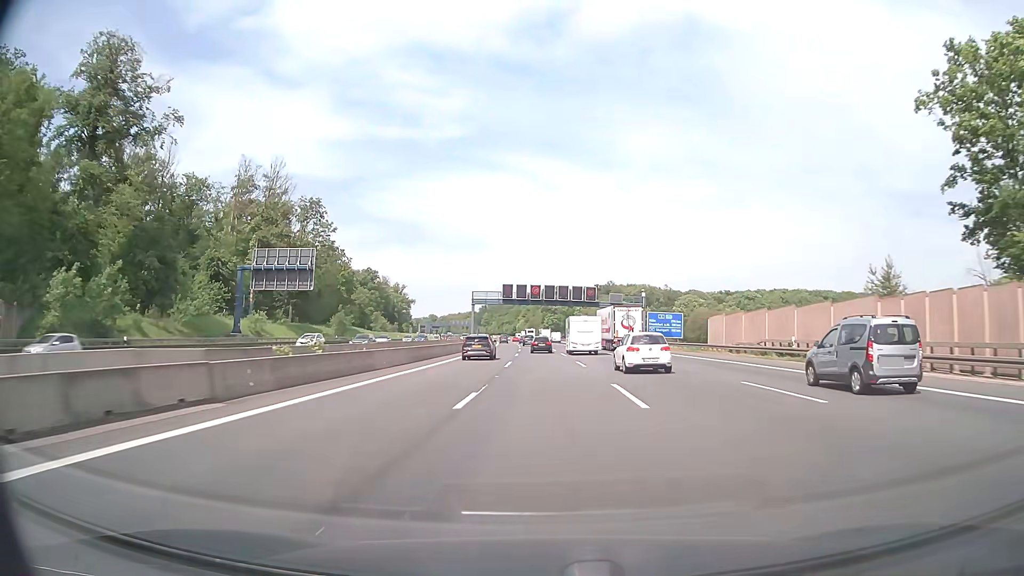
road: motorway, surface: asphalt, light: Day
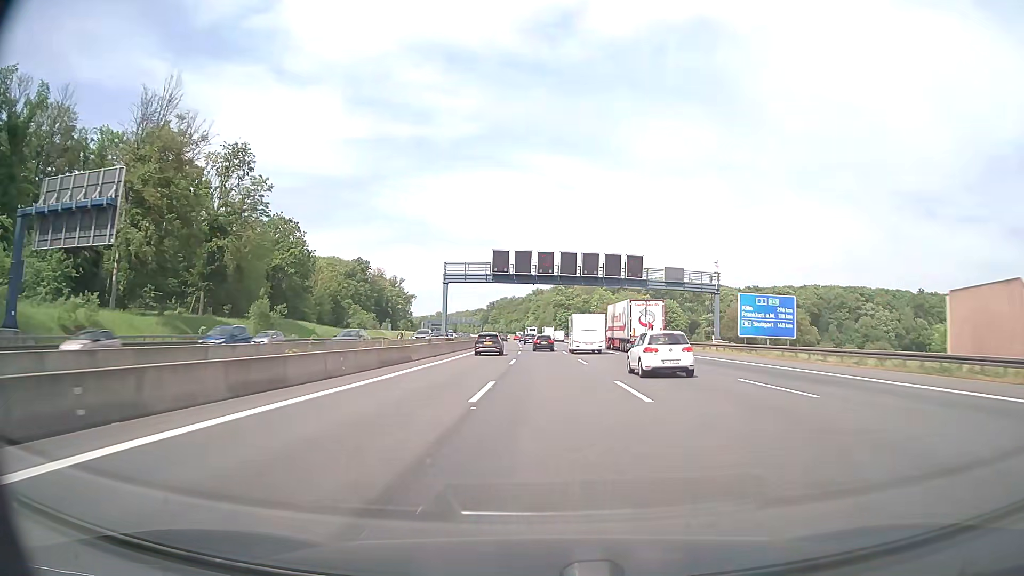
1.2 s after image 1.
(-0.3, +35.0) m; -1°
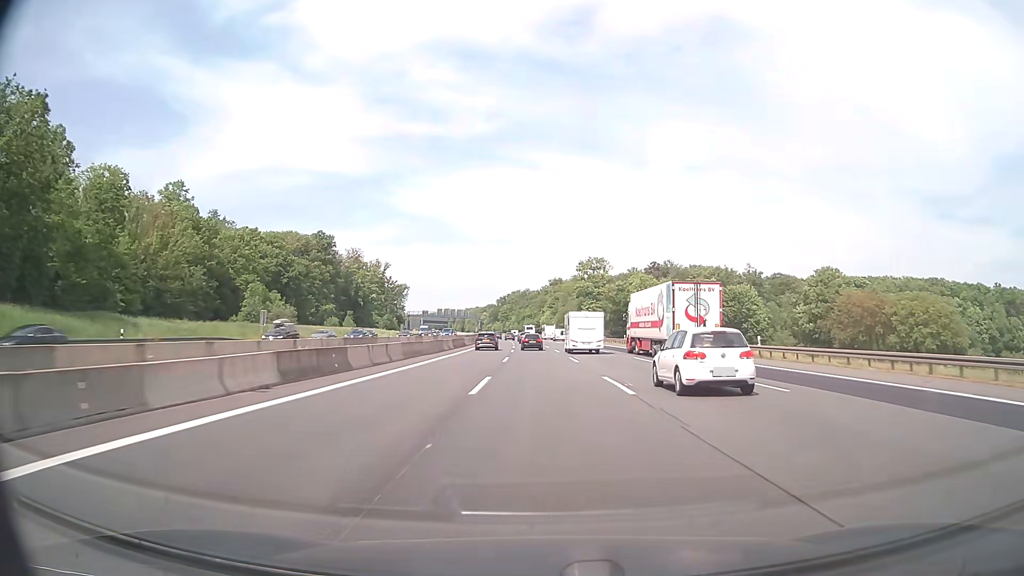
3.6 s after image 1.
(-1.0, +70.2) m; -2°
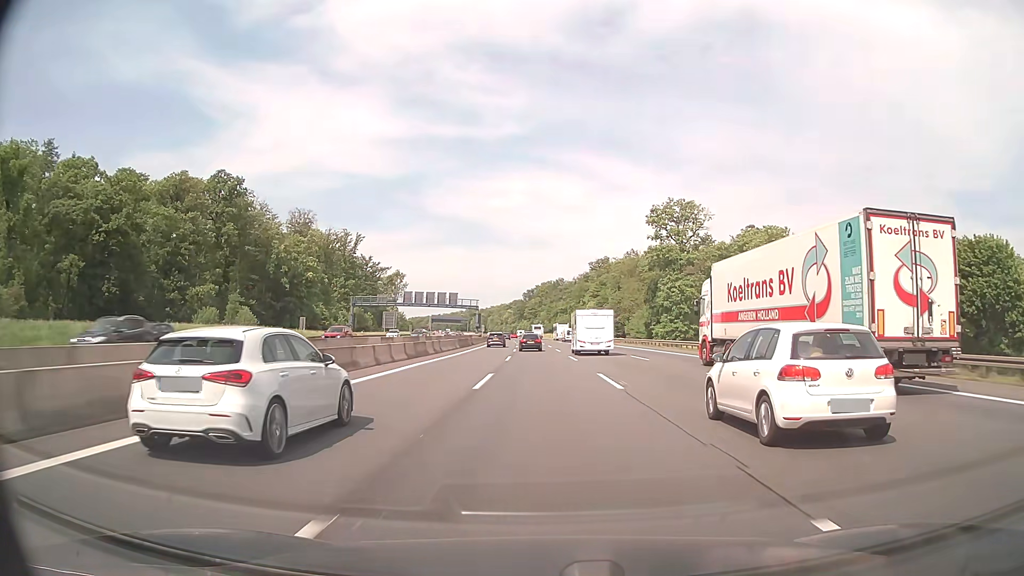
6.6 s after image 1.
(-2.2, +87.8) m; -3°
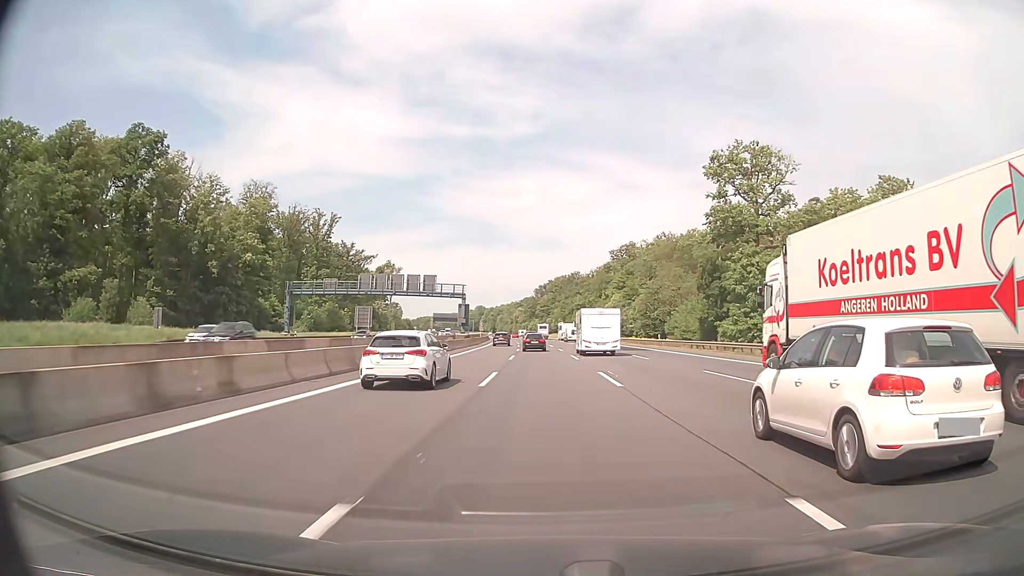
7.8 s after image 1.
(-0.3, +35.3) m; -1°
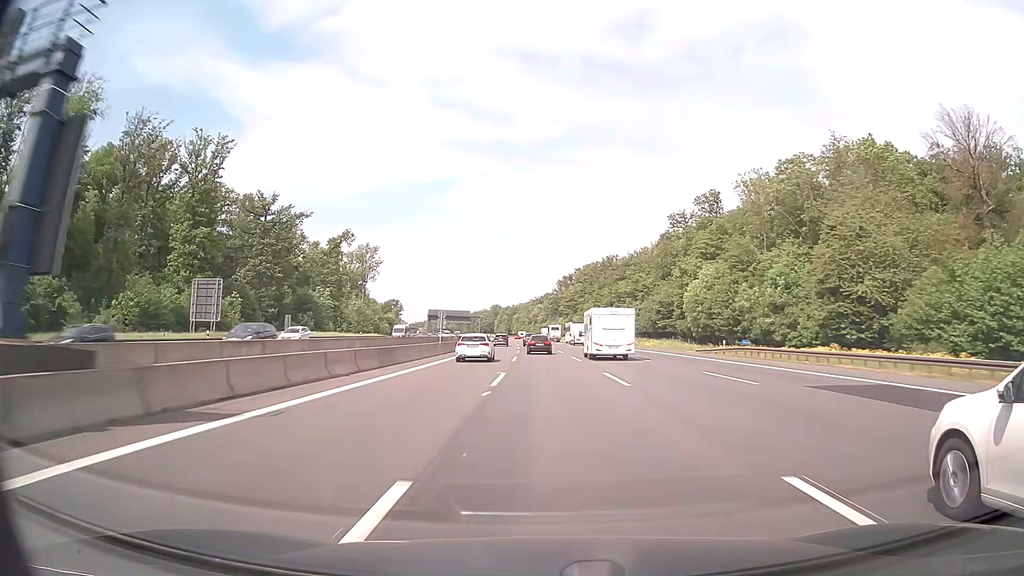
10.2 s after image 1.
(-1.3, +71.3) m; -2°
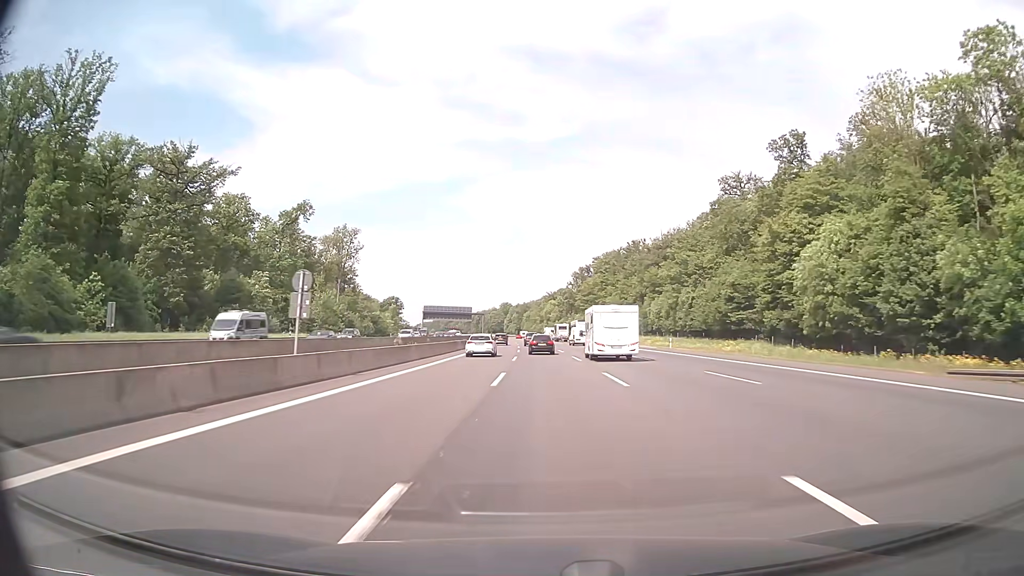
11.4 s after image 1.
(-0.3, +36.0) m; -1°
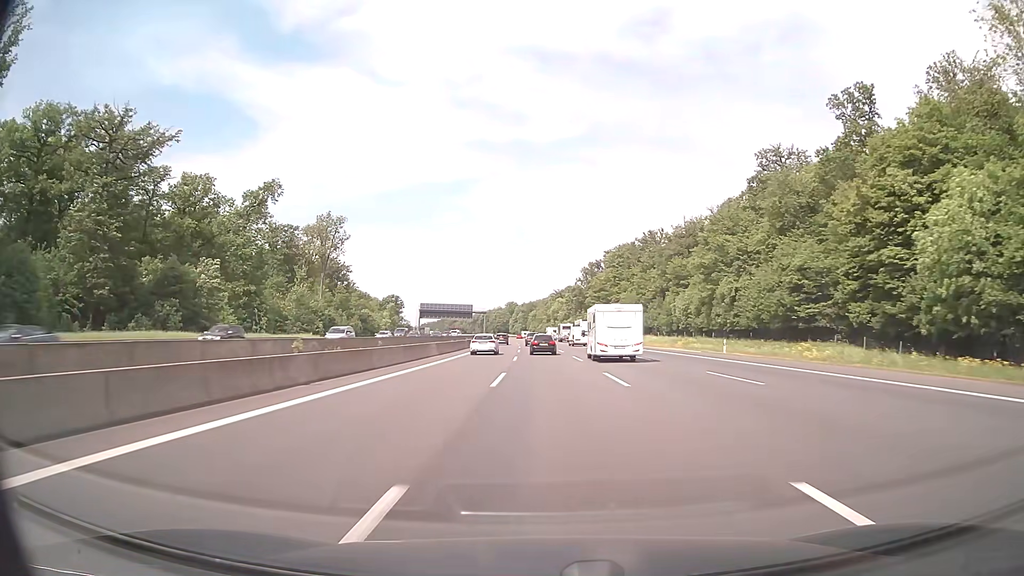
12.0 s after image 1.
(-0.1, +18.1) m; -1°
(0, +10) (0, +20) (0, +30) (0, +40) (-1, +50) (-1, +60) (-1, +70) (-1, +80) (-2, +90) (-2, +100) m
